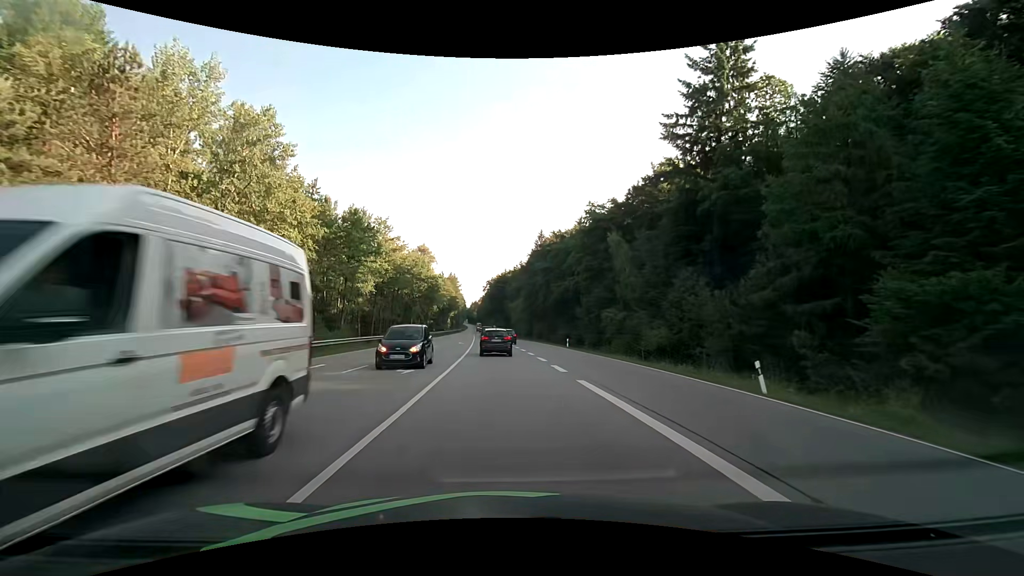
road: secondary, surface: asphalt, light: Day
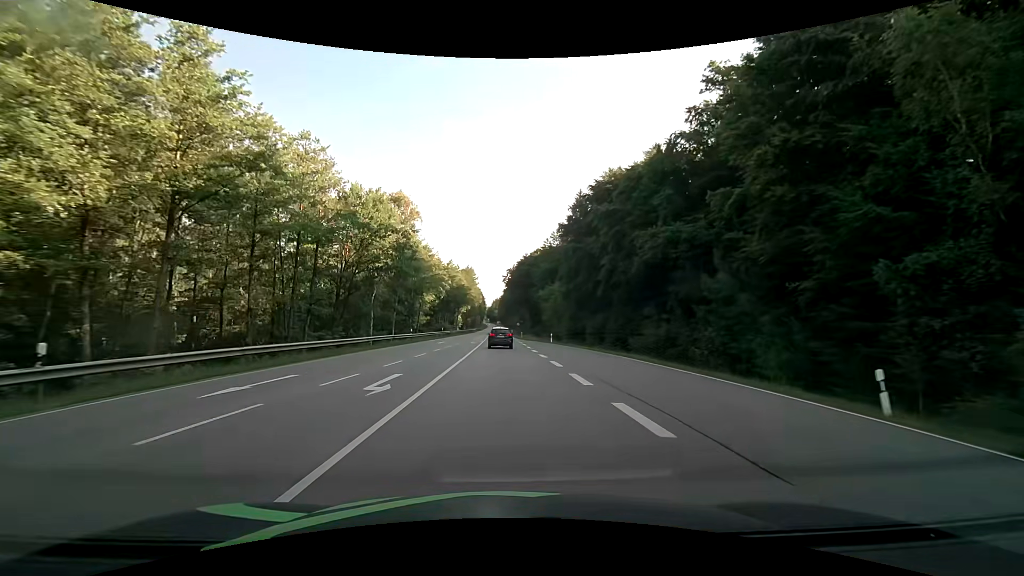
(-1.2, +40.8) m; -3°
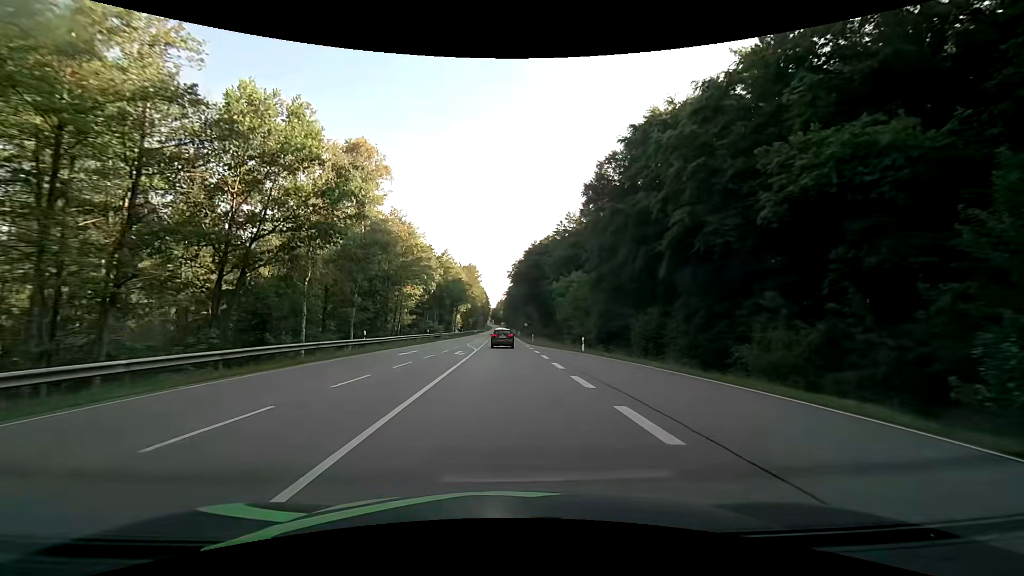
(-0.1, +18.6) m; -1°
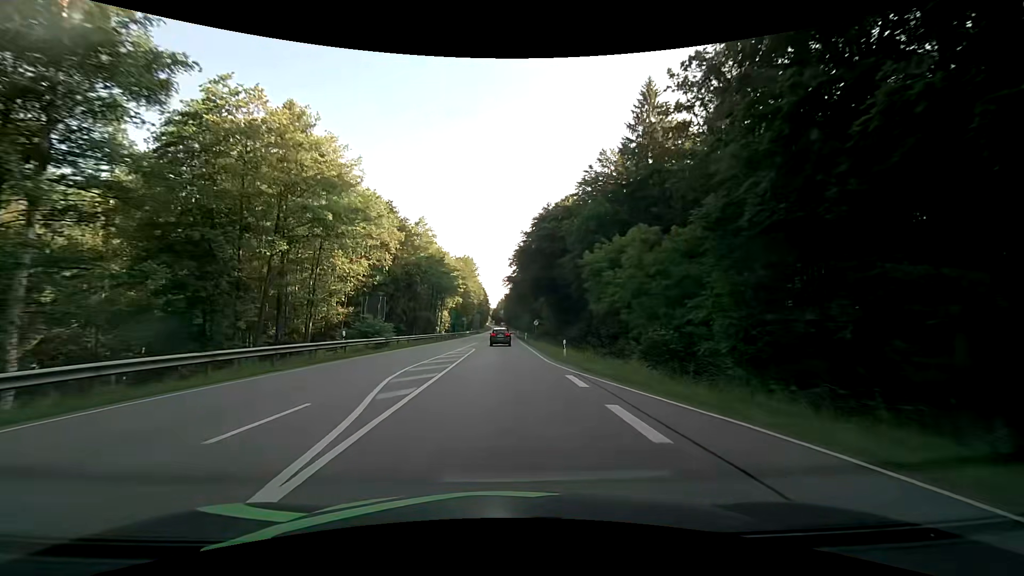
(-0.1, +30.1) m; 0°
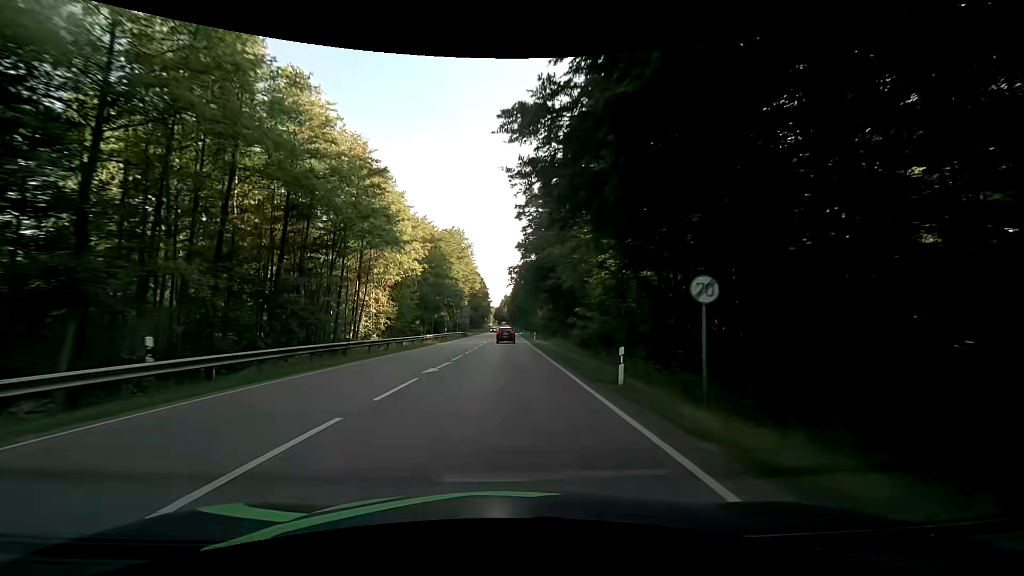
(-0.5, +56.0) m; -1°
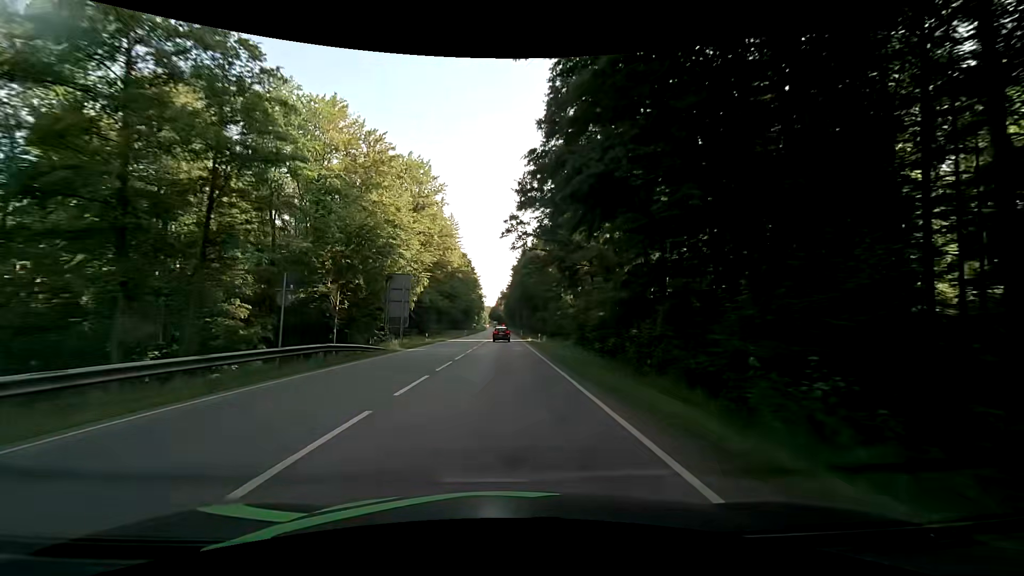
(+0.5, +59.6) m; 0°
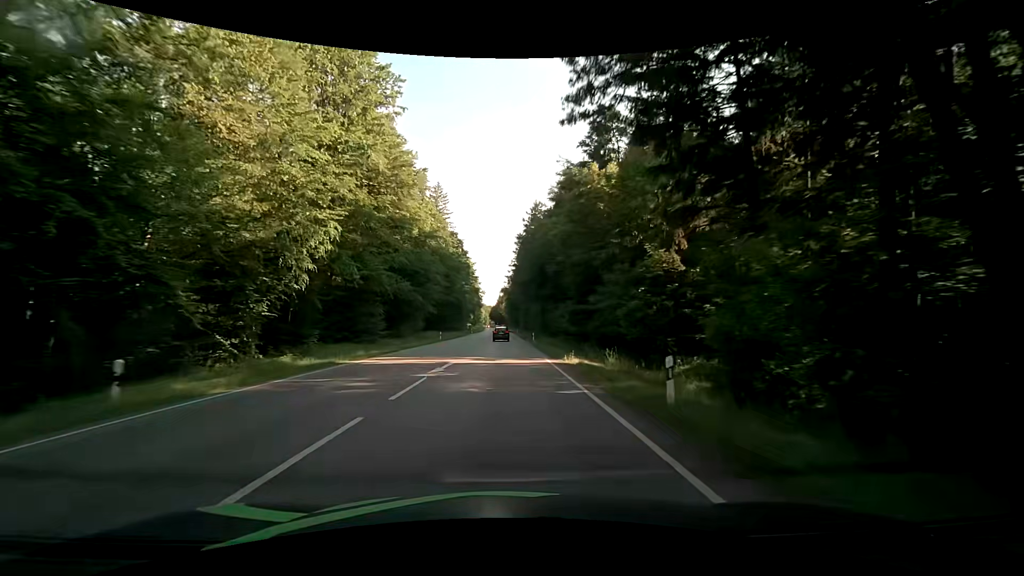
(+0.1, +36.6) m; 0°
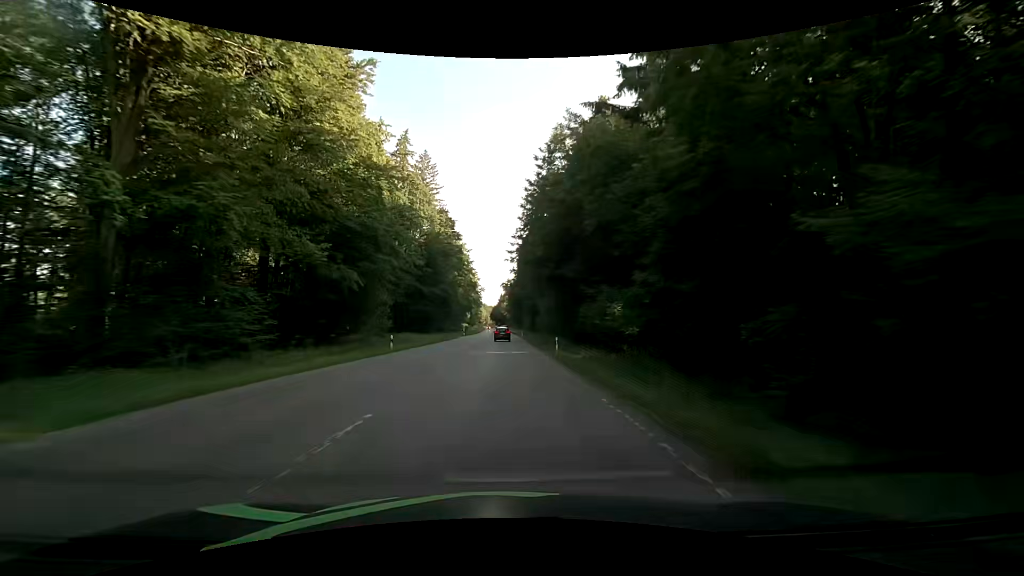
(0.0, +24.6) m; 0°
(0, +10) (0, +20) (0, +30) (0, +40) (0, +50) (0, +60) (0, +70) (0, +80) (0, +90) (0, +100) m
